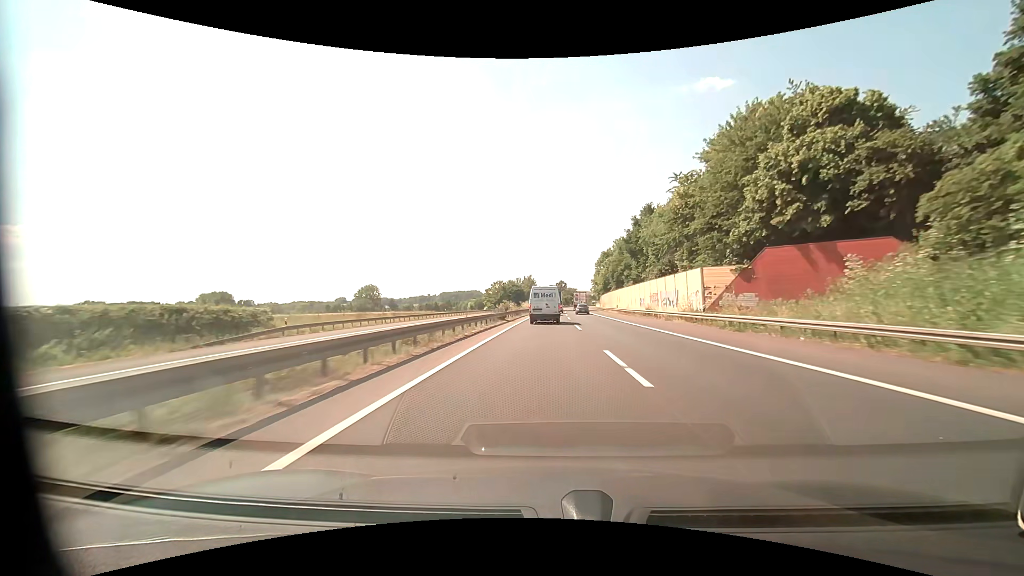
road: motorway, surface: asphalt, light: Day
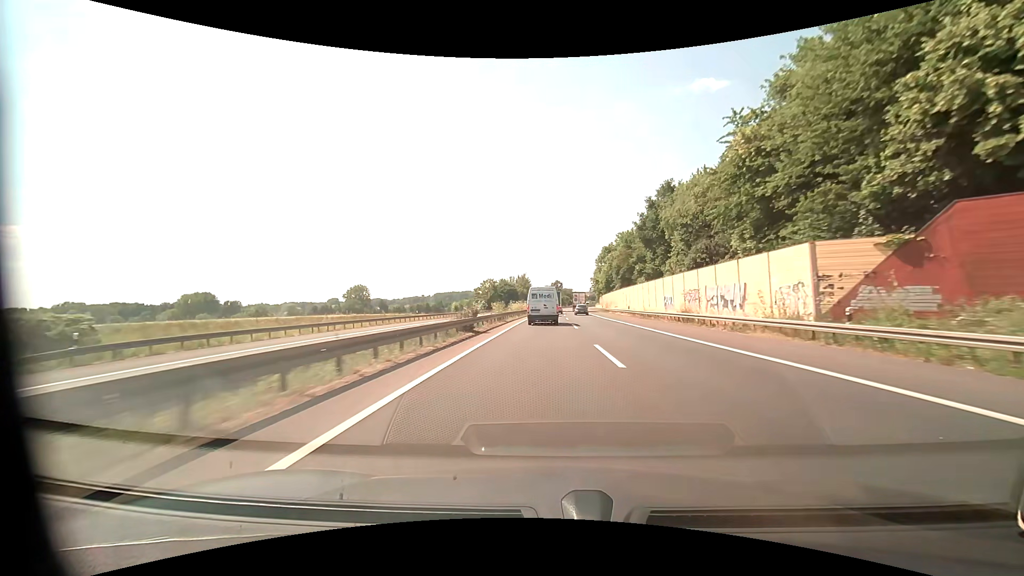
(+0.1, +15.3) m; +1°
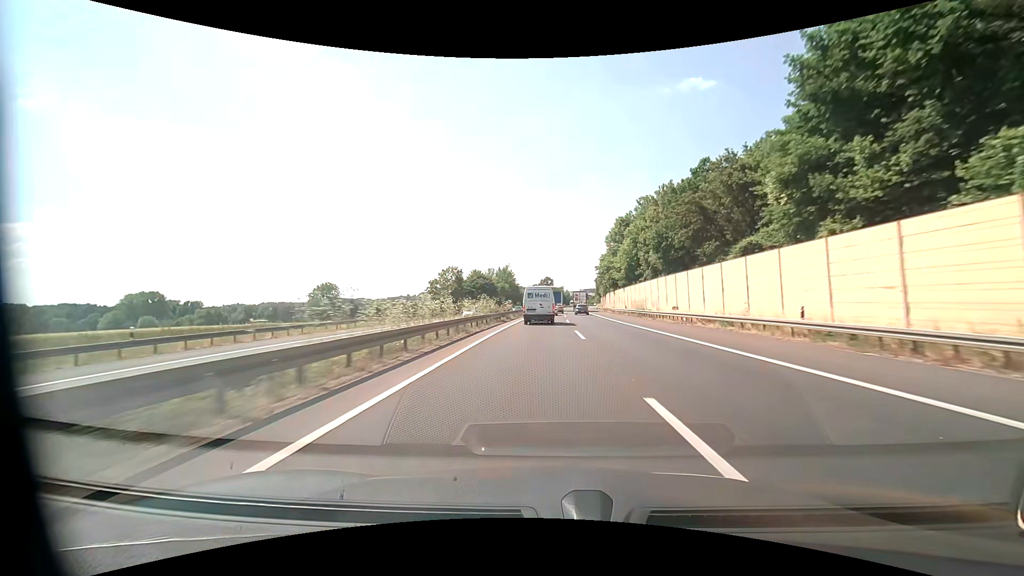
(+0.6, +45.4) m; +1°
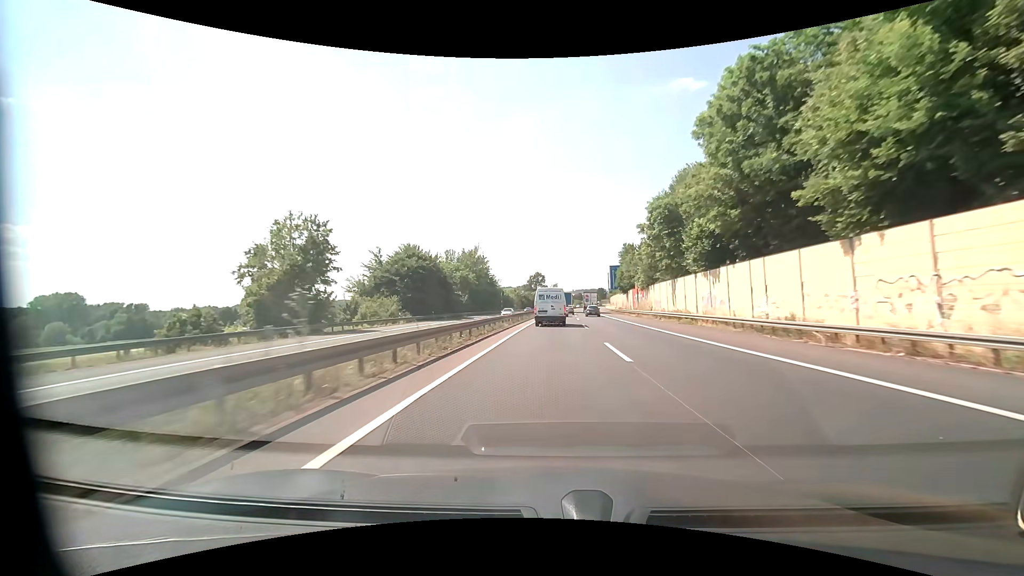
(+0.4, +60.8) m; +1°
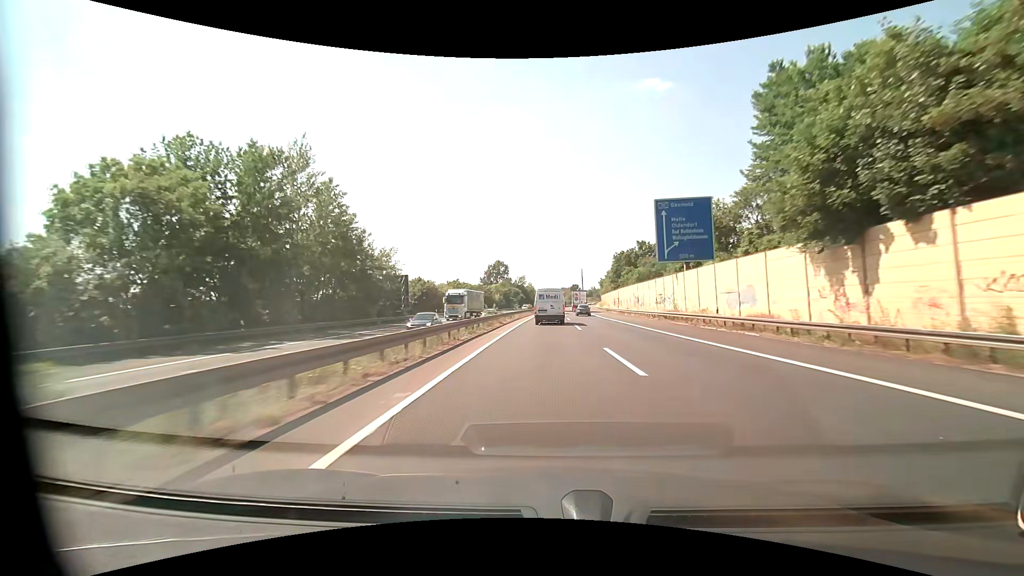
(+2.3, +74.2) m; +3°
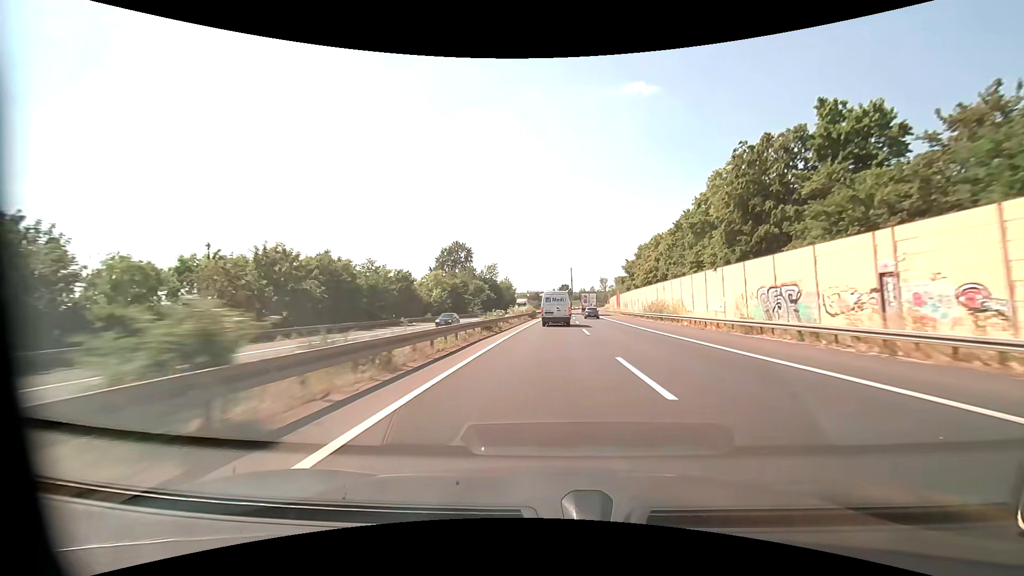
(+1.2, +74.1) m; +2°
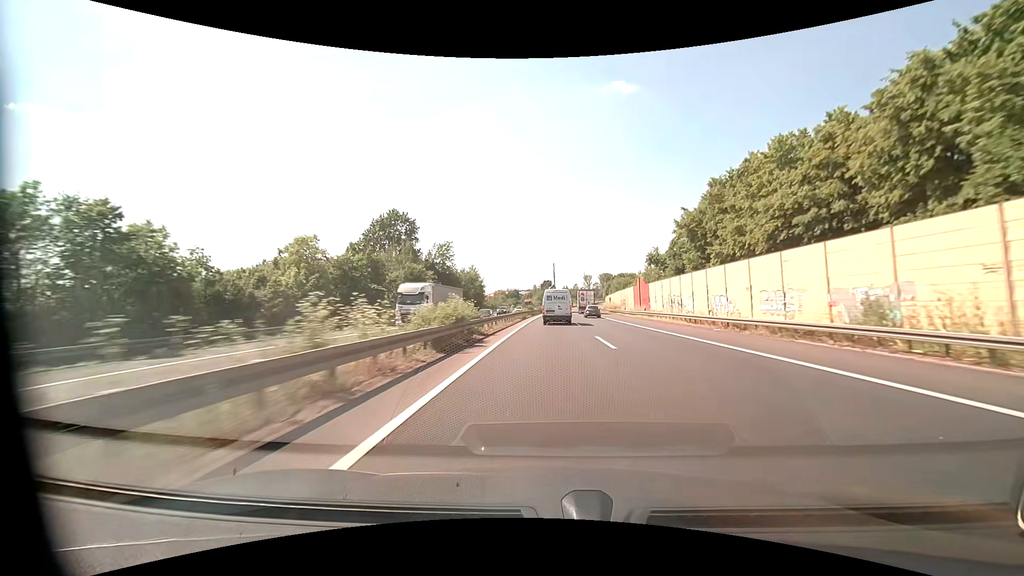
(+0.5, +45.5) m; +2°
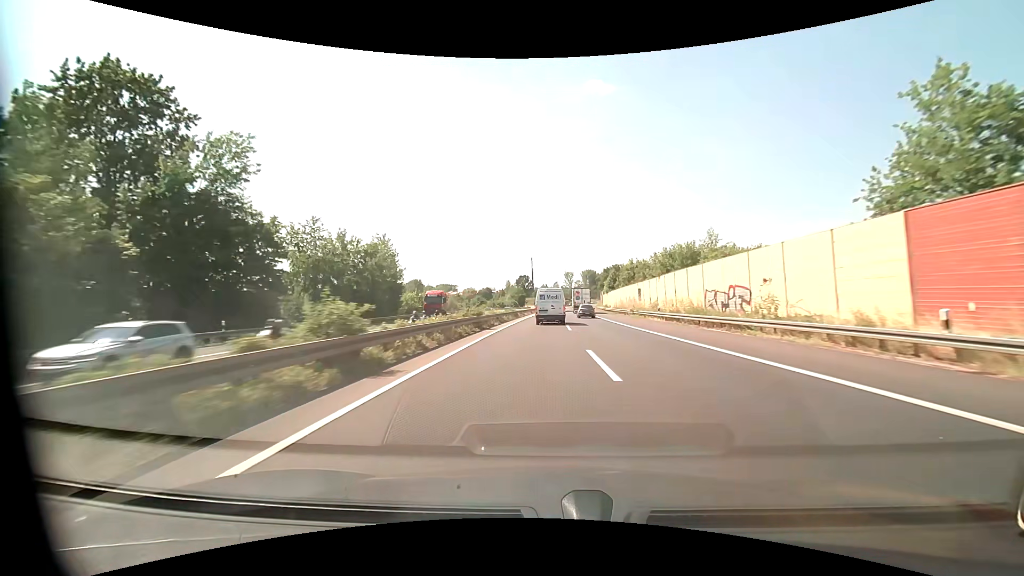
(+1.8, +60.8) m; +3°
(0, +10) (0, +20) (0, +30) (0, +40) (0, +50) (+1, +60) (+1, +70) (+1, +80) (+1, +90) (+2, +100) m
